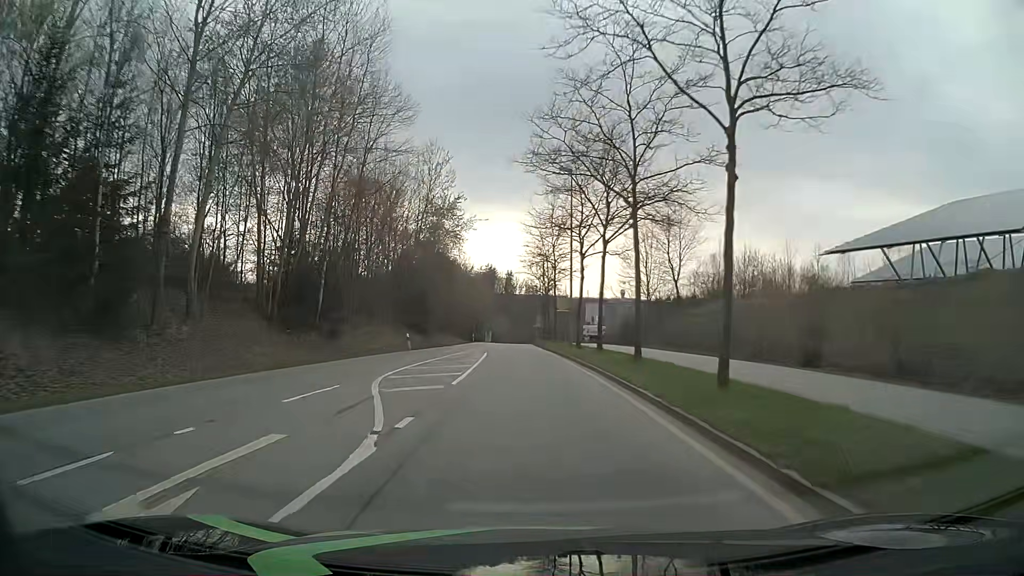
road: secondary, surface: asphalt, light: Day
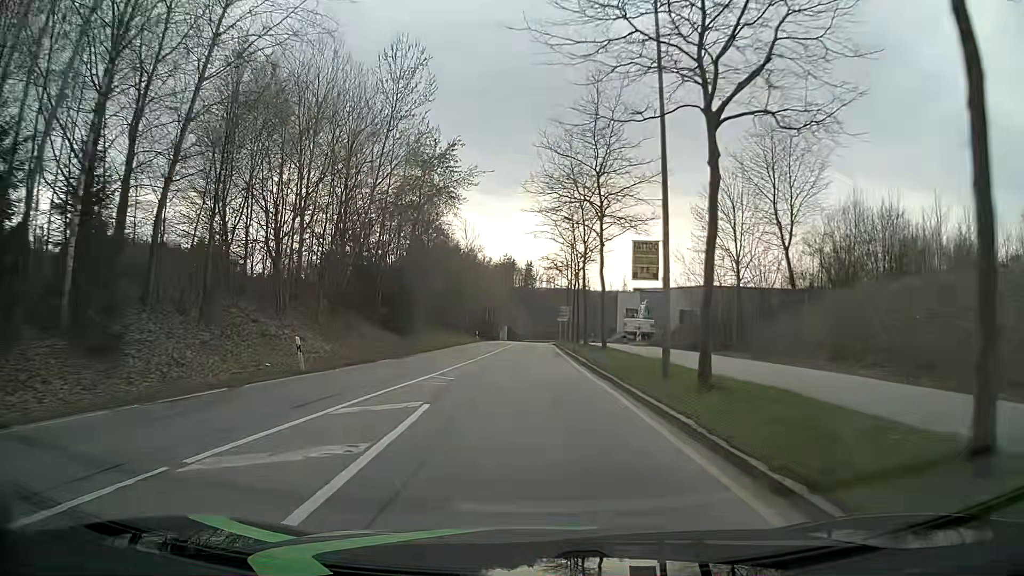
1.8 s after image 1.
(-0.4, +23.2) m; -2°
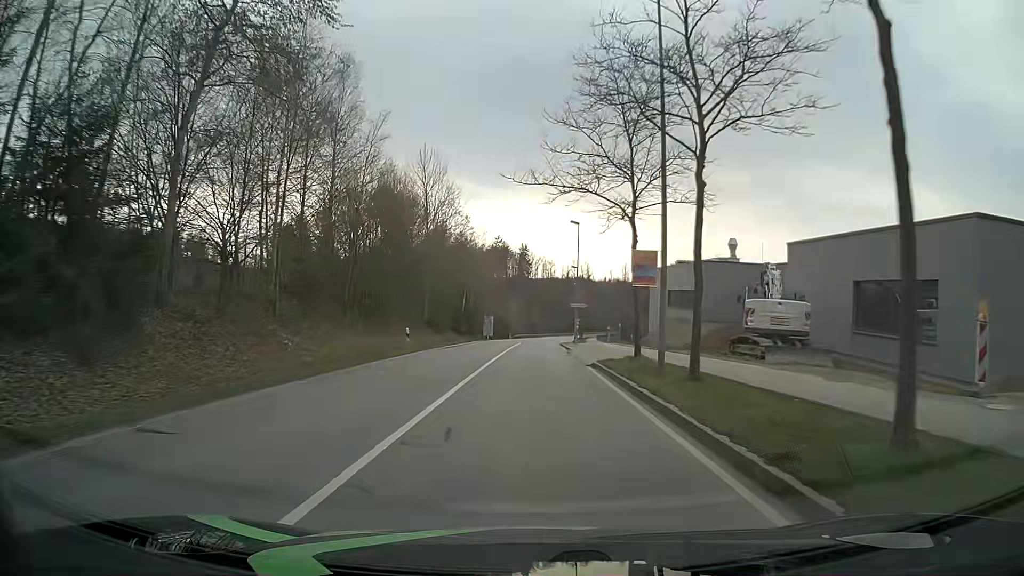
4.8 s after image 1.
(-0.2, +38.7) m; 0°
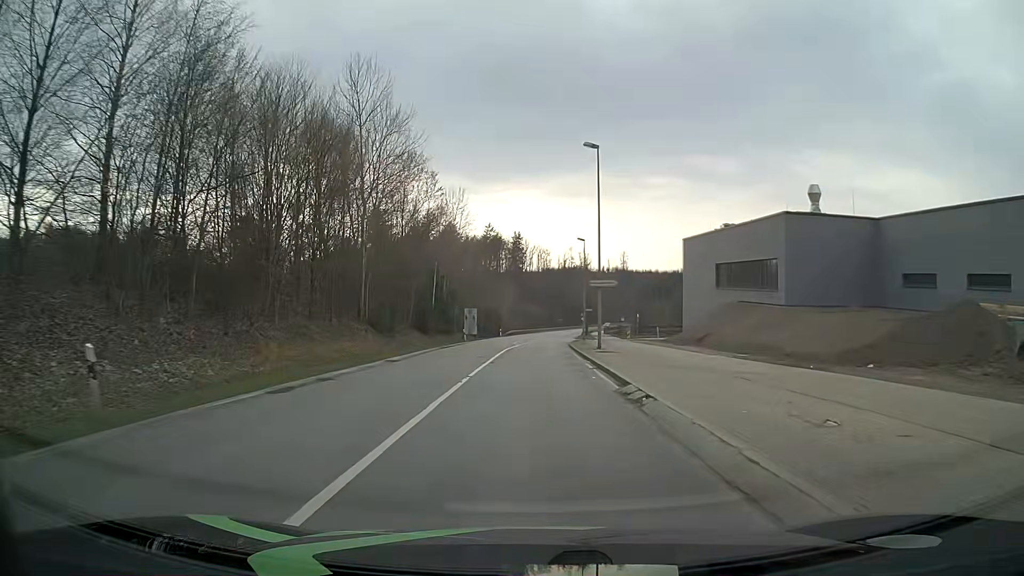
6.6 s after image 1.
(+0.3, +23.2) m; +1°
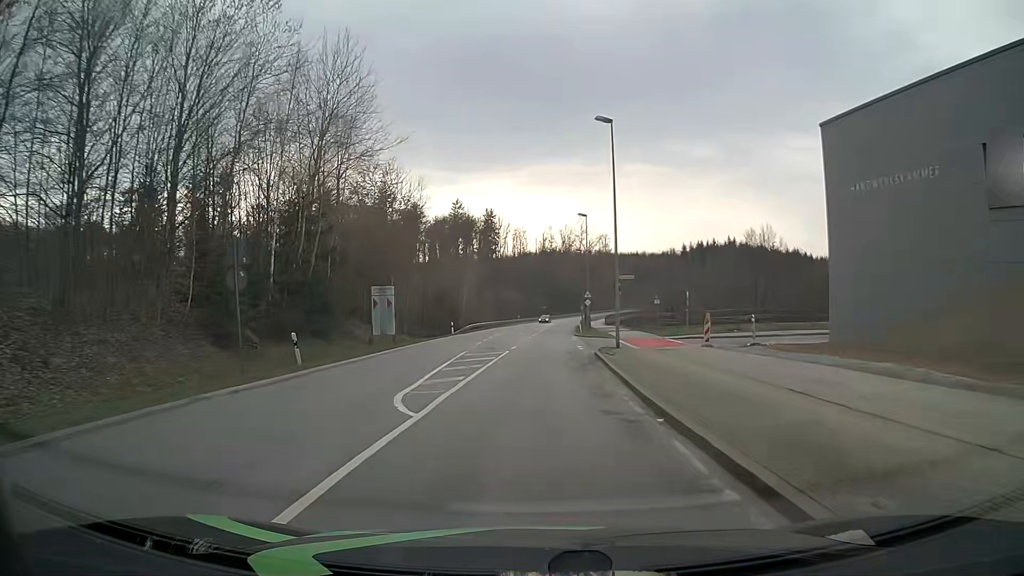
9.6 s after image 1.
(+0.4, +38.4) m; +2°
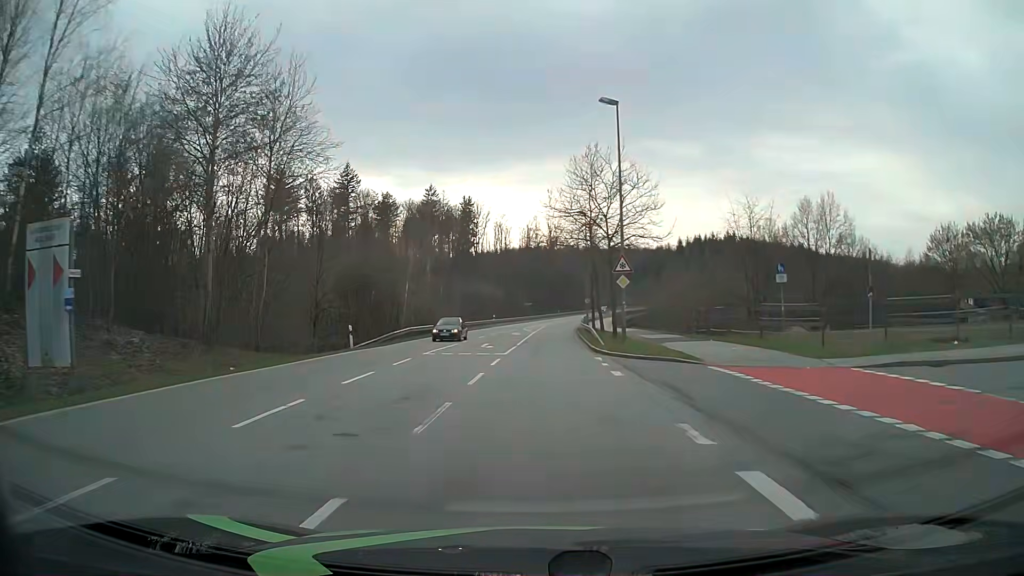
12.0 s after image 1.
(+0.6, +30.4) m; +2°
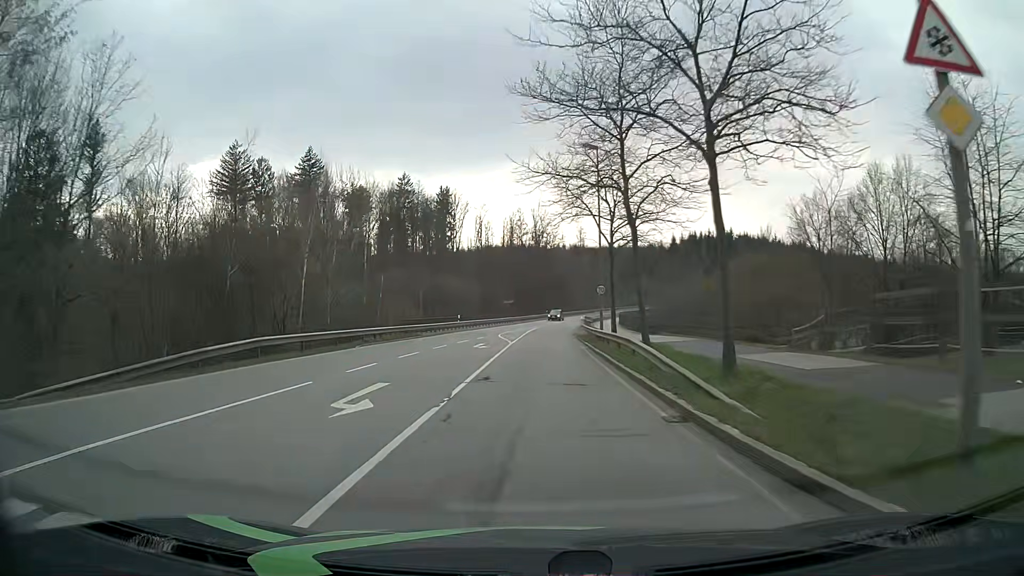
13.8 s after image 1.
(+0.3, +22.8) m; +1°
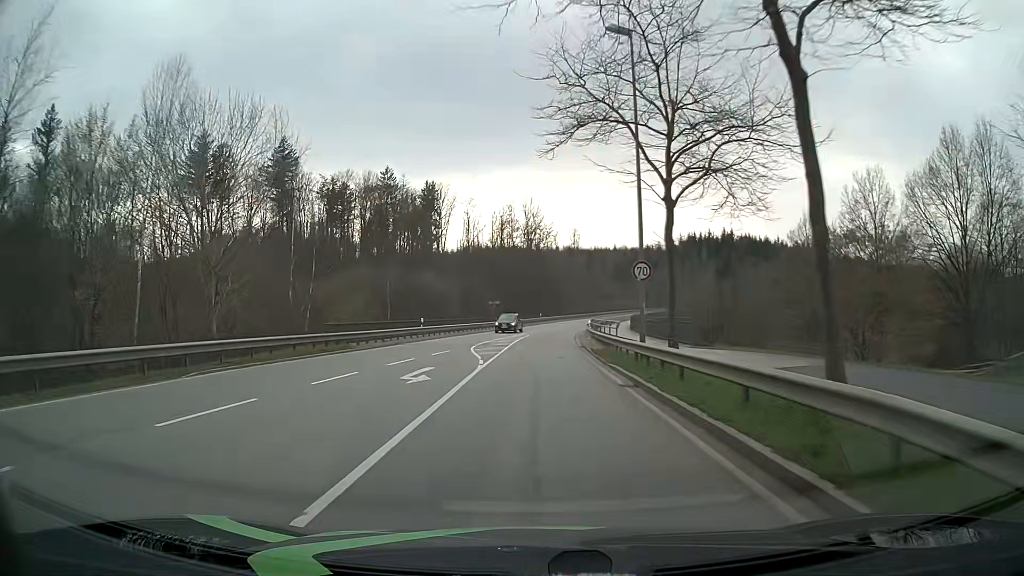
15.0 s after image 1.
(+0.1, +15.2) m; 0°
